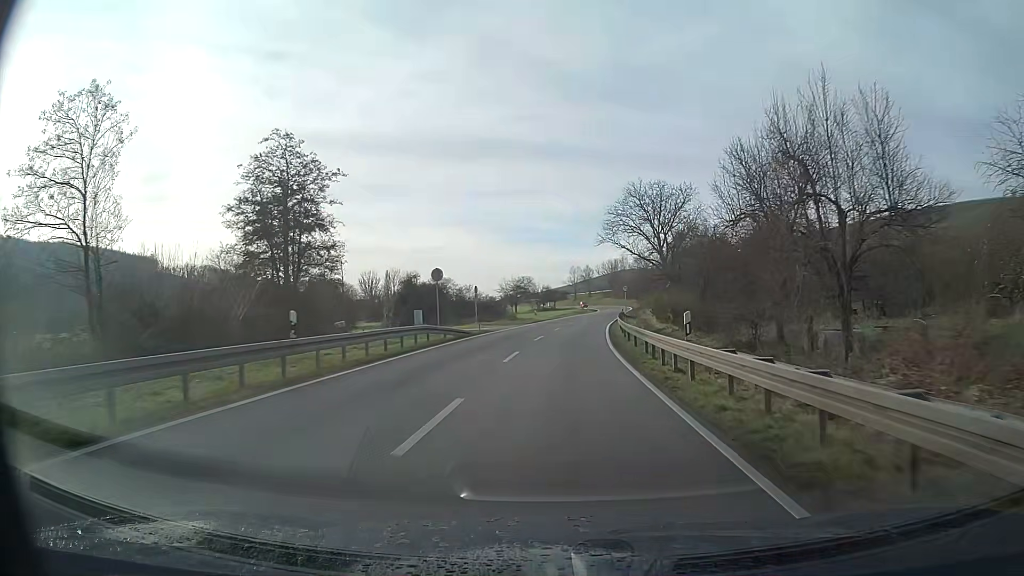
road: primary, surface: asphalt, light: Day
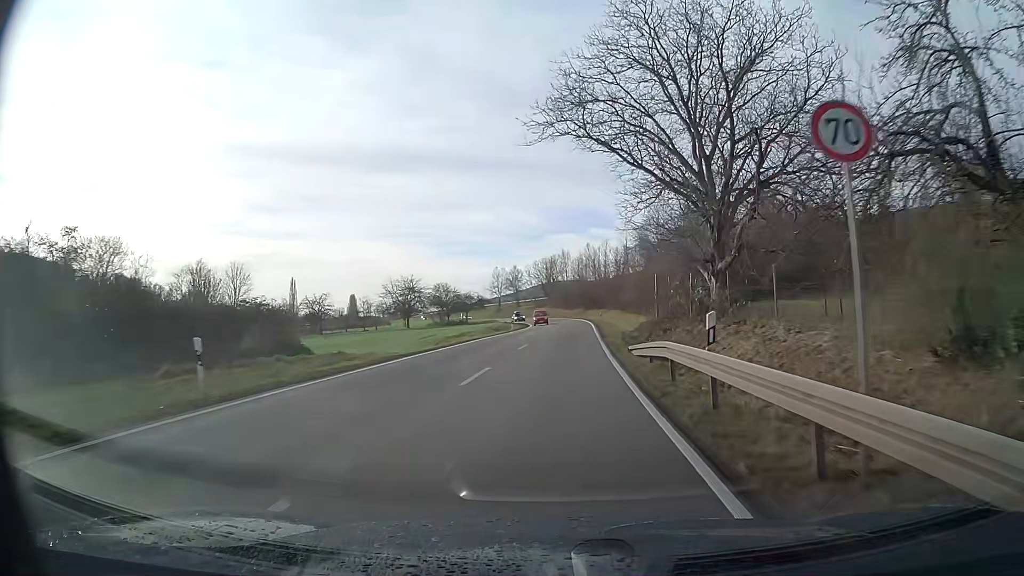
(+2.6, +51.9) m; +6°
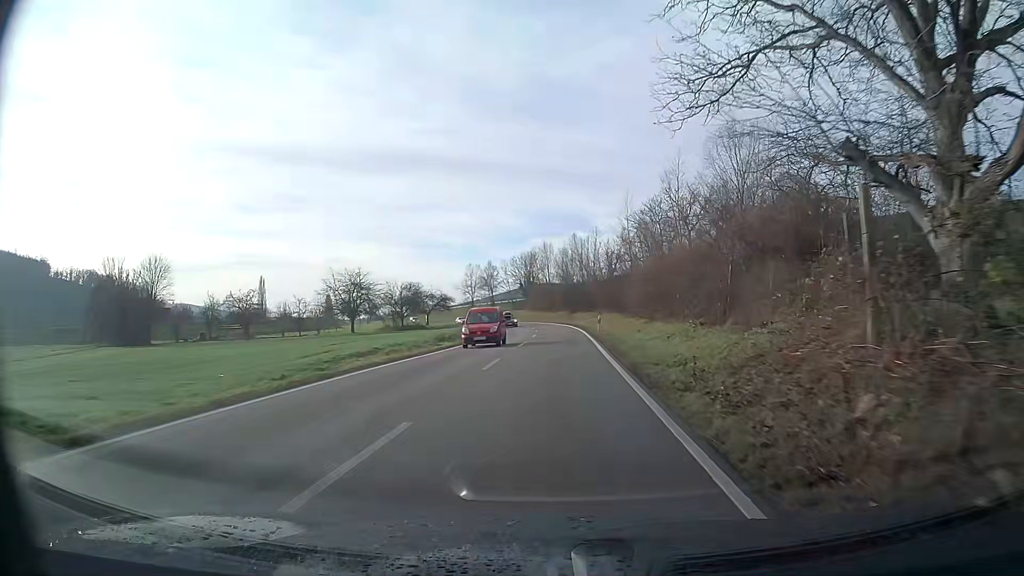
(+0.2, +20.4) m; +1°
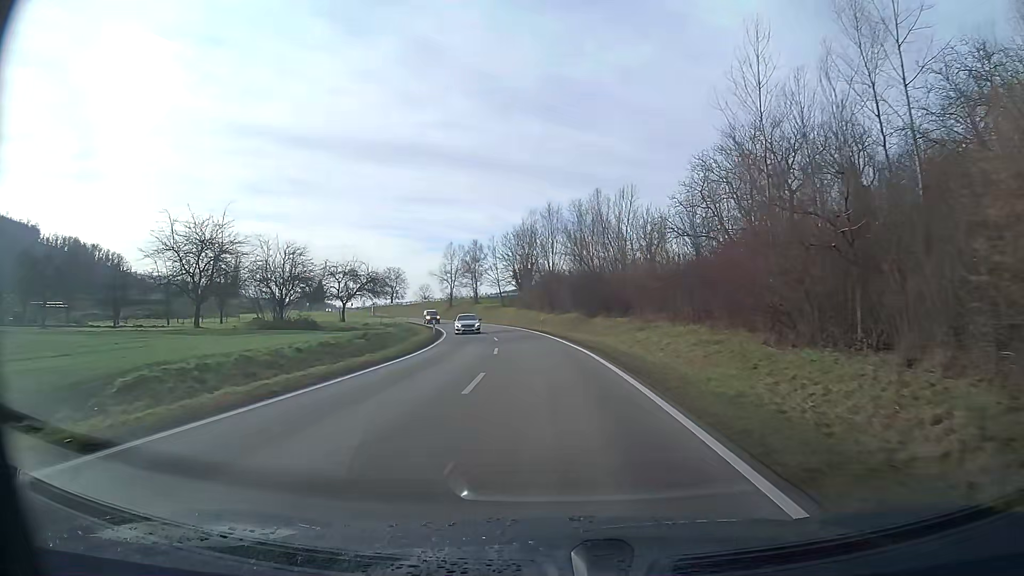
(0.0, +40.6) m; -1°
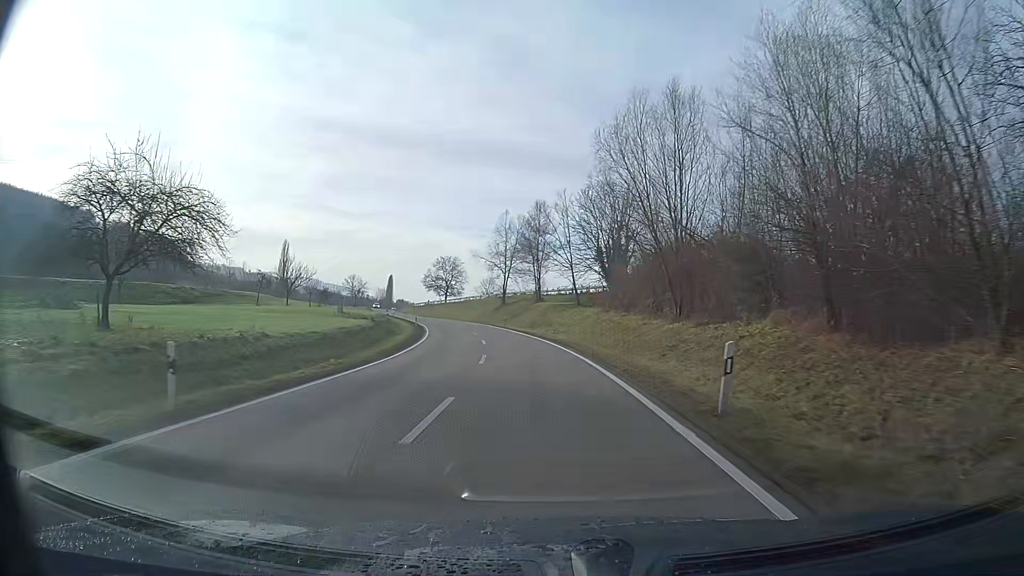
(-2.4, +40.6) m; -8°
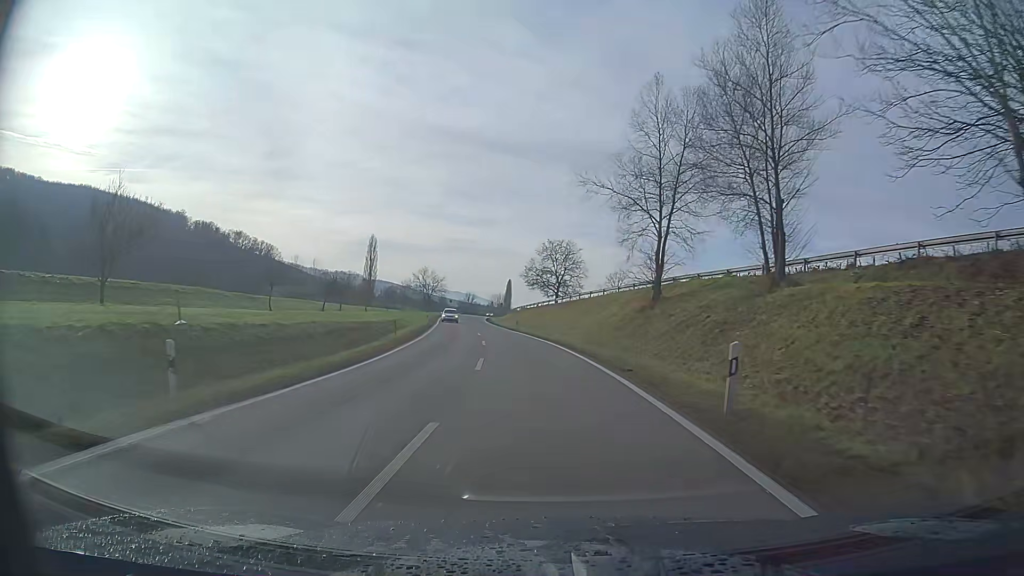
(-4.8, +50.7) m; -11°
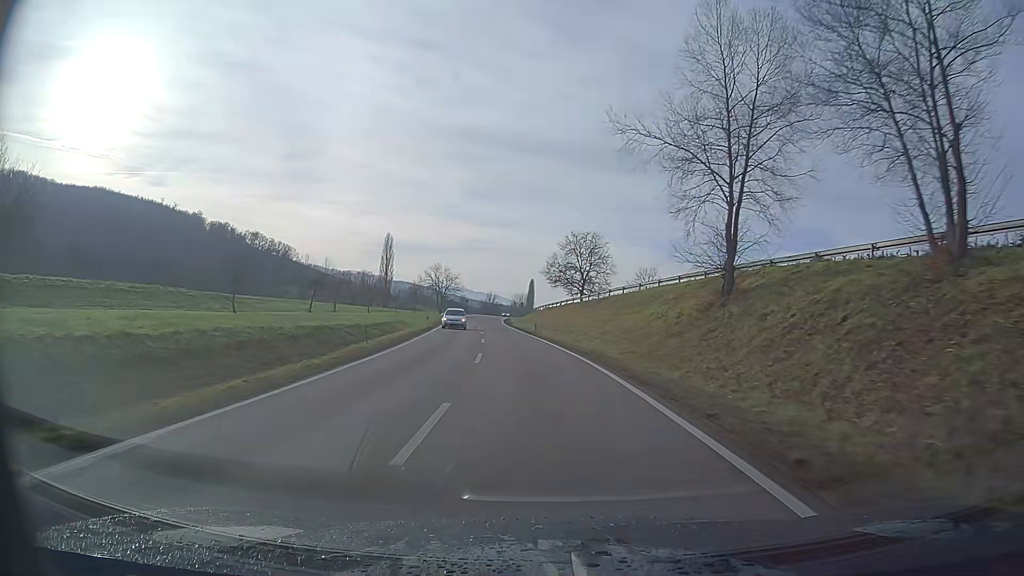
(-0.2, +10.2) m; -2°
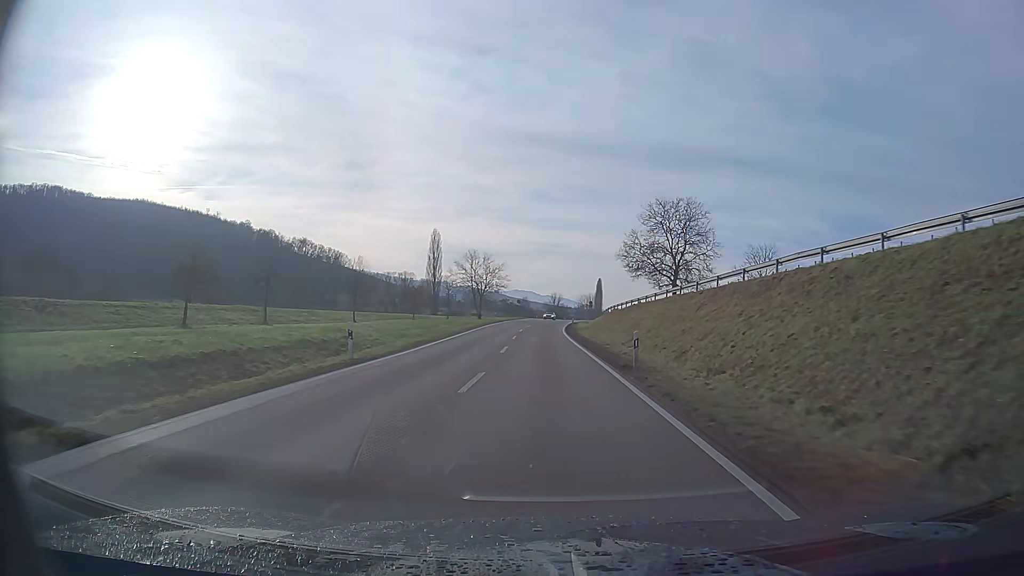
(-1.4, +30.6) m; -4°
(0, +10) (0, +20) (0, +30) (0, +40) (0, +50) (0, +60) (0, +70) (0, +80) (+1, +90) (+2, +100) m
